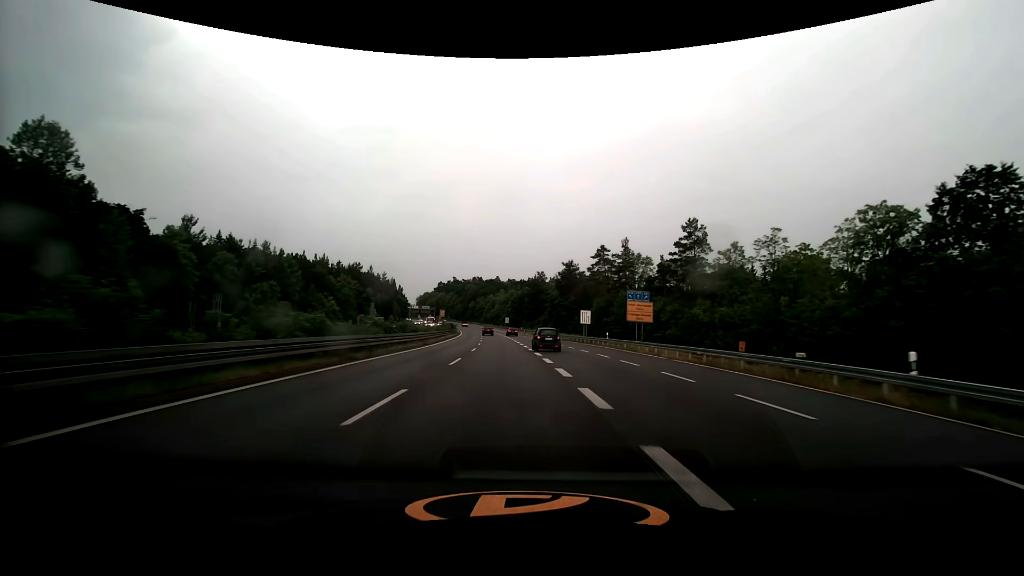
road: trunk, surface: asphalt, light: Day
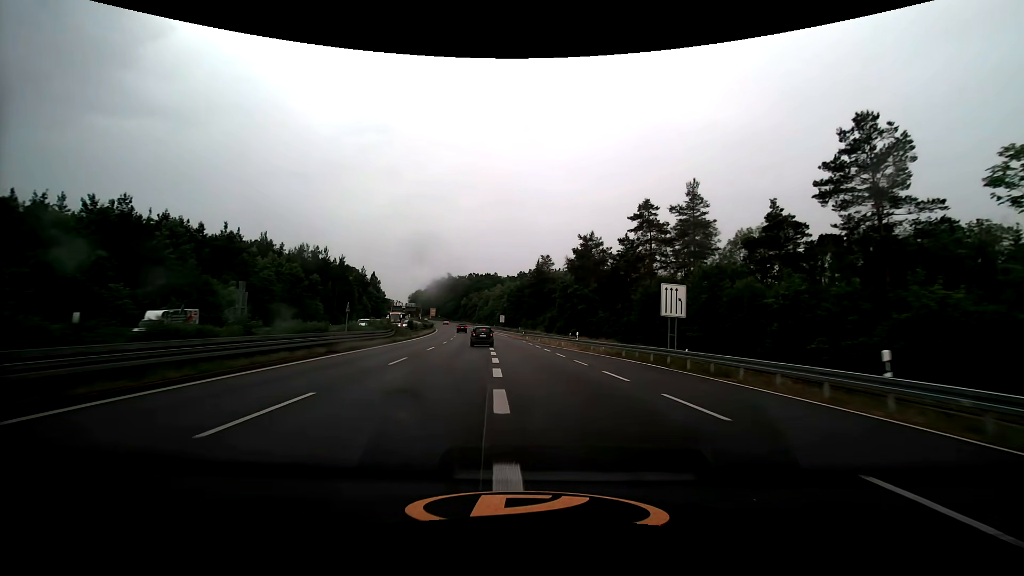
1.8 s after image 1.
(+0.1, +36.9) m; 0°
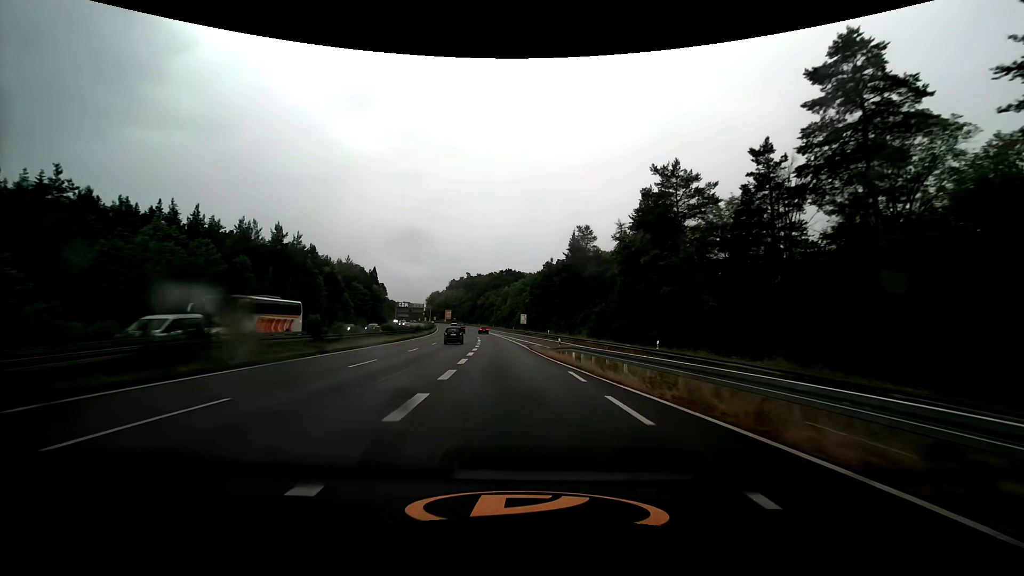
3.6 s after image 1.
(-0.9, +36.9) m; -3°
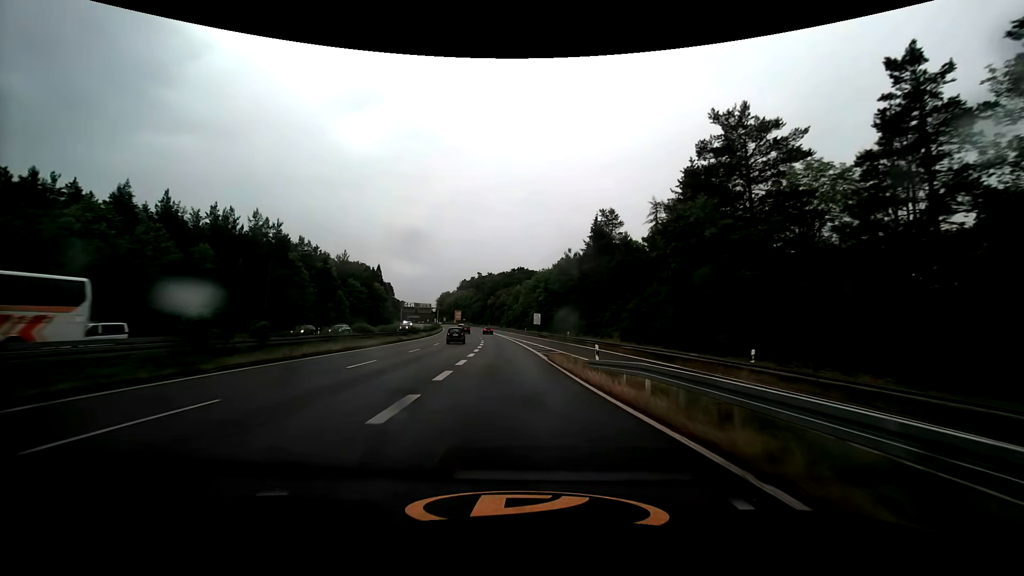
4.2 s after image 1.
(-0.2, +12.3) m; -2°
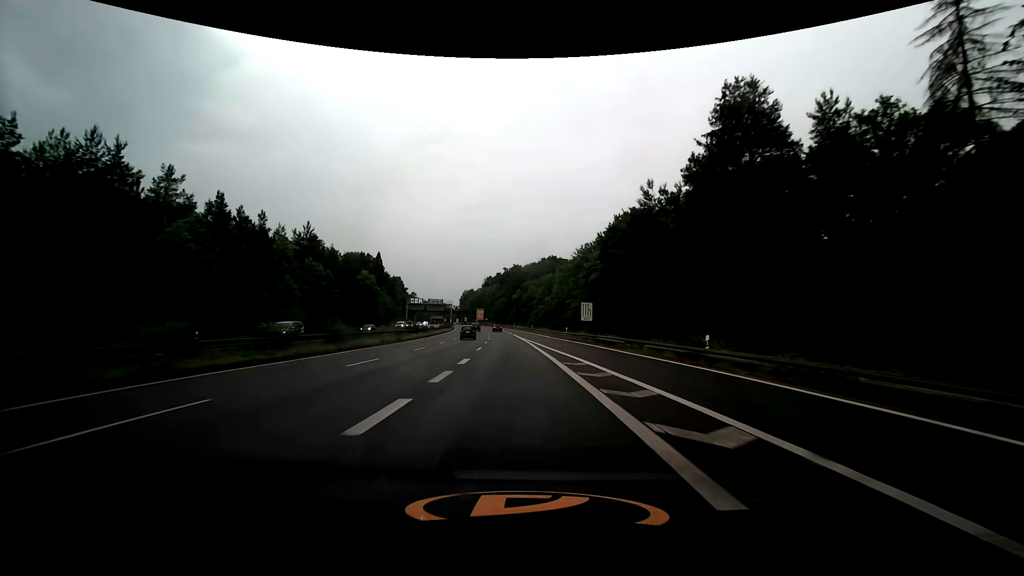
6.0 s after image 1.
(-1.2, +36.9) m; -4°
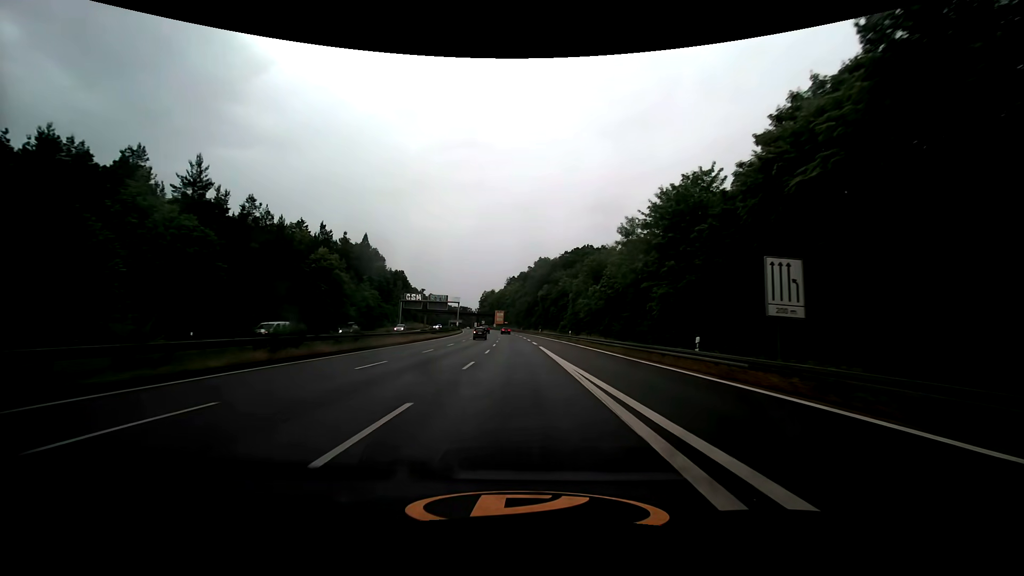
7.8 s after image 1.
(-1.0, +36.9) m; -3°
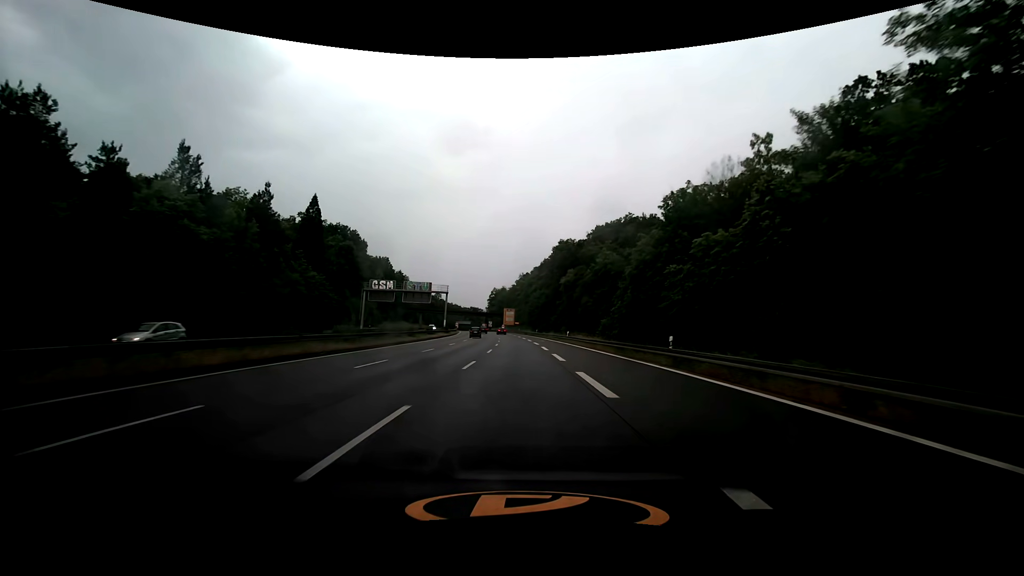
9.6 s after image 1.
(-0.3, +36.9) m; -1°
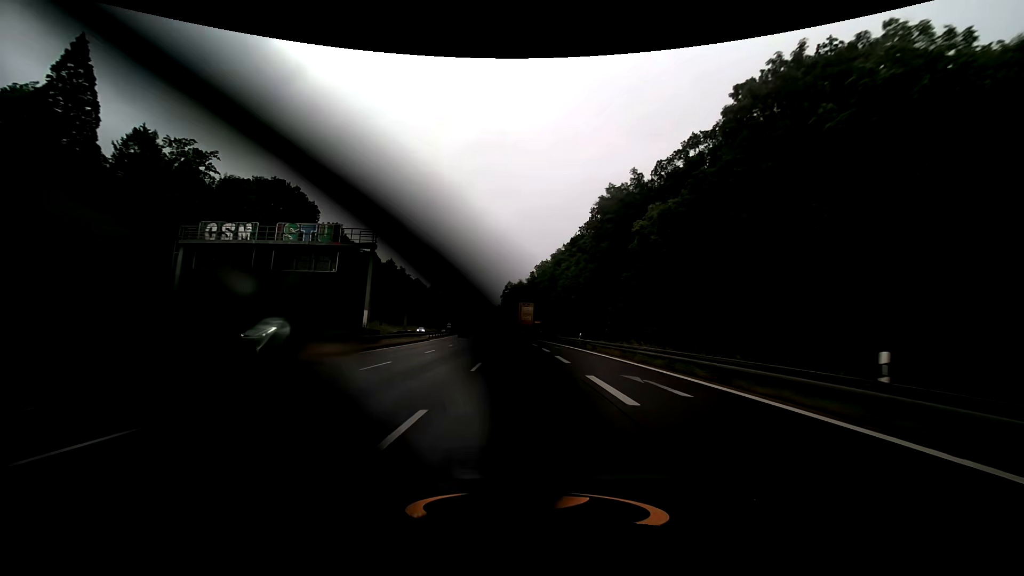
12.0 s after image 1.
(-1.0, +49.1) m; -2°
(0, +10) (0, +20) (0, +30) (-1, +40) (-1, +50) (-2, +60) (-3, +70) (-4, +80) (-4, +90) (-6, +100) m
